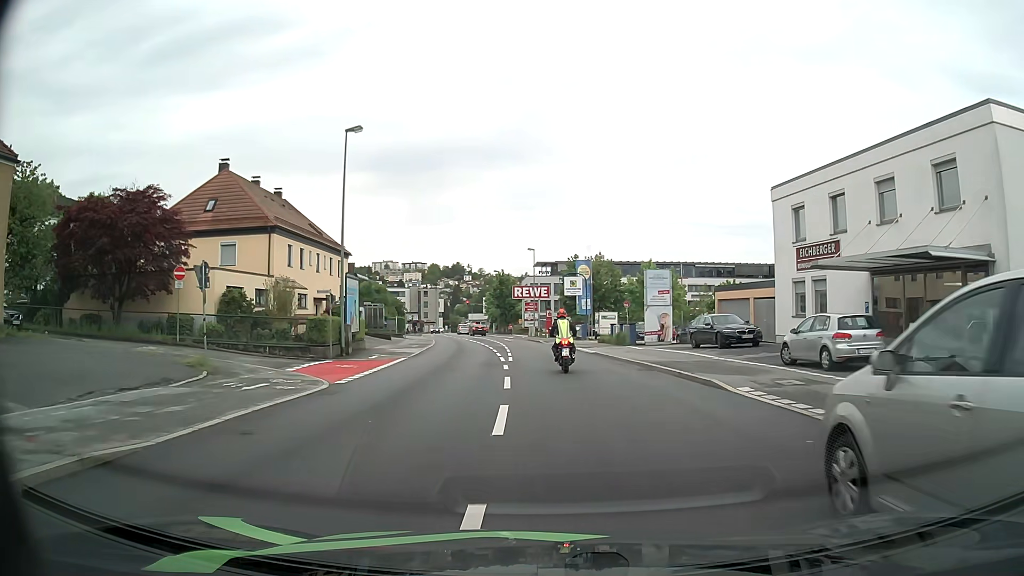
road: tertiary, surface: asphalt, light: Day
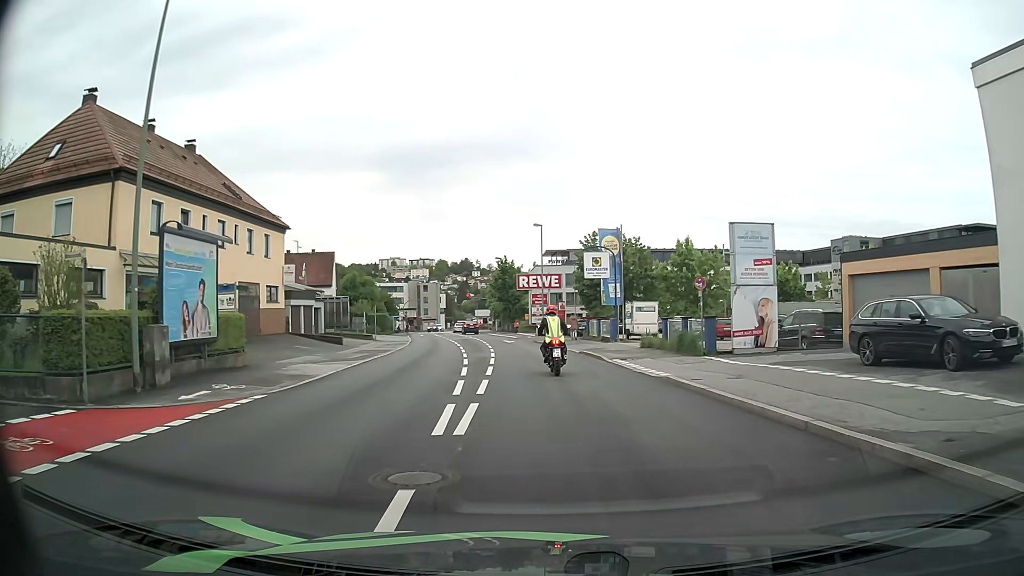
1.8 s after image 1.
(-0.1, +16.6) m; -1°
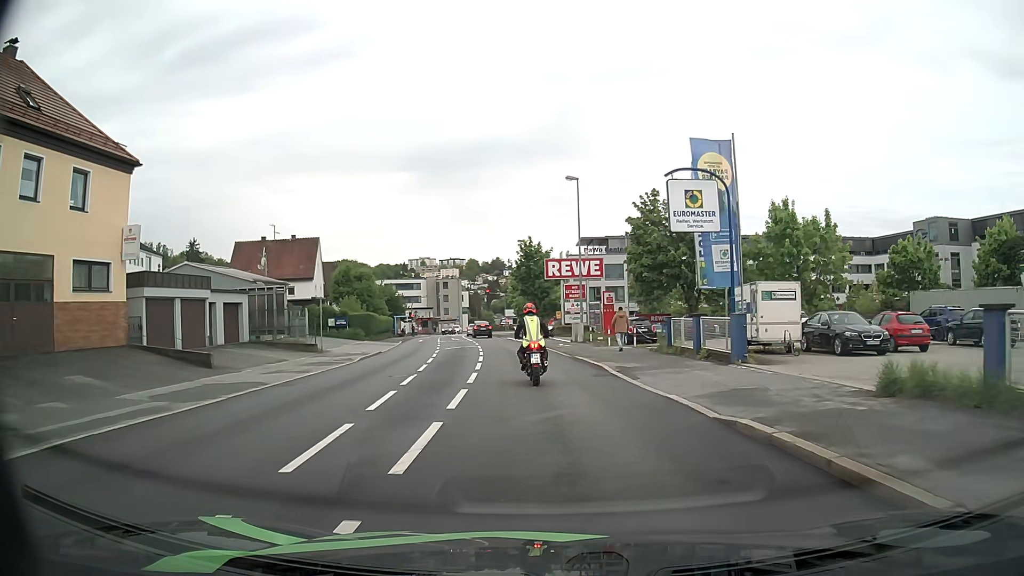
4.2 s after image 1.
(-0.5, +20.1) m; -3°
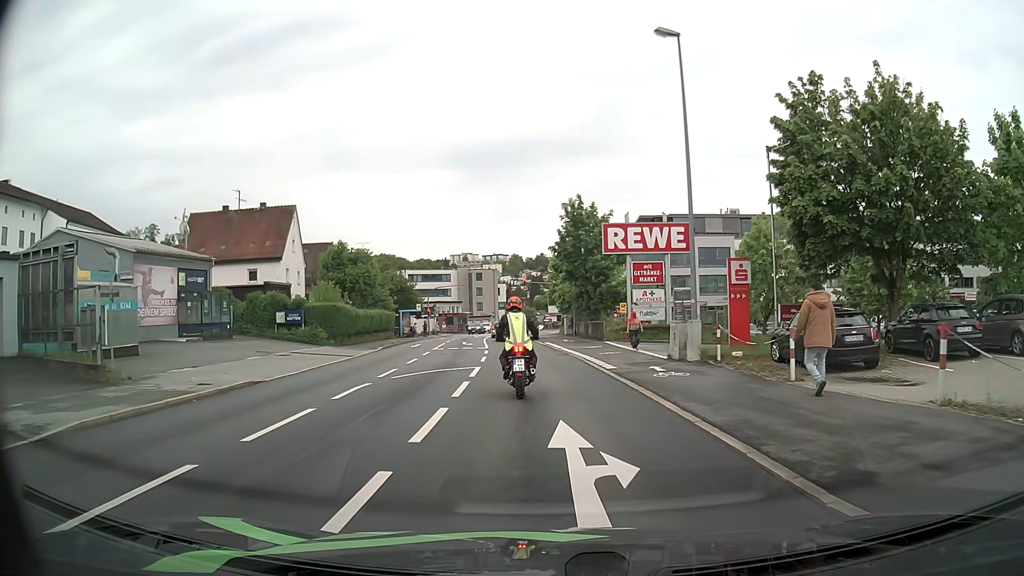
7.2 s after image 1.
(-0.8, +21.4) m; -4°
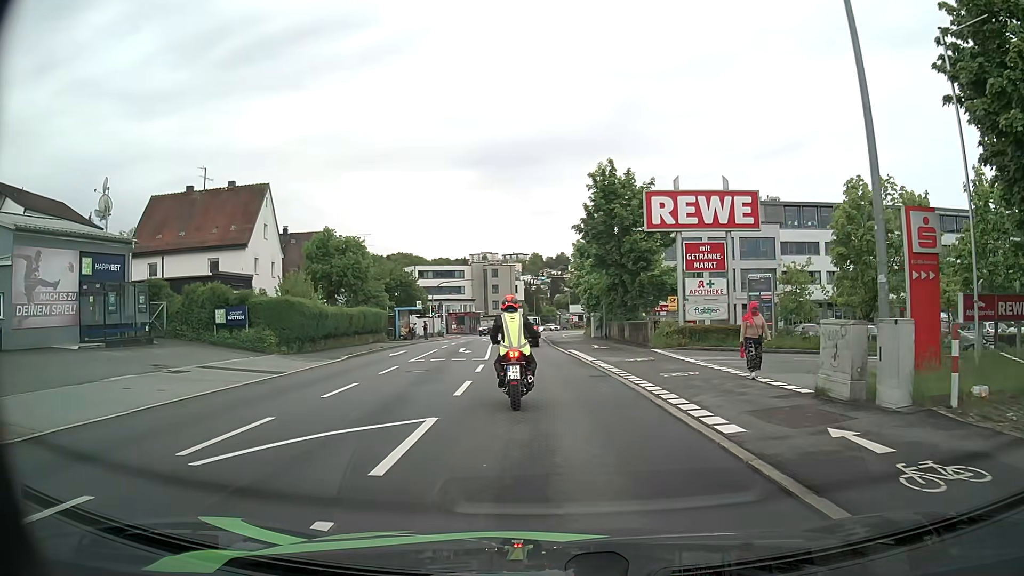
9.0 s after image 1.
(-0.2, +10.5) m; -2°
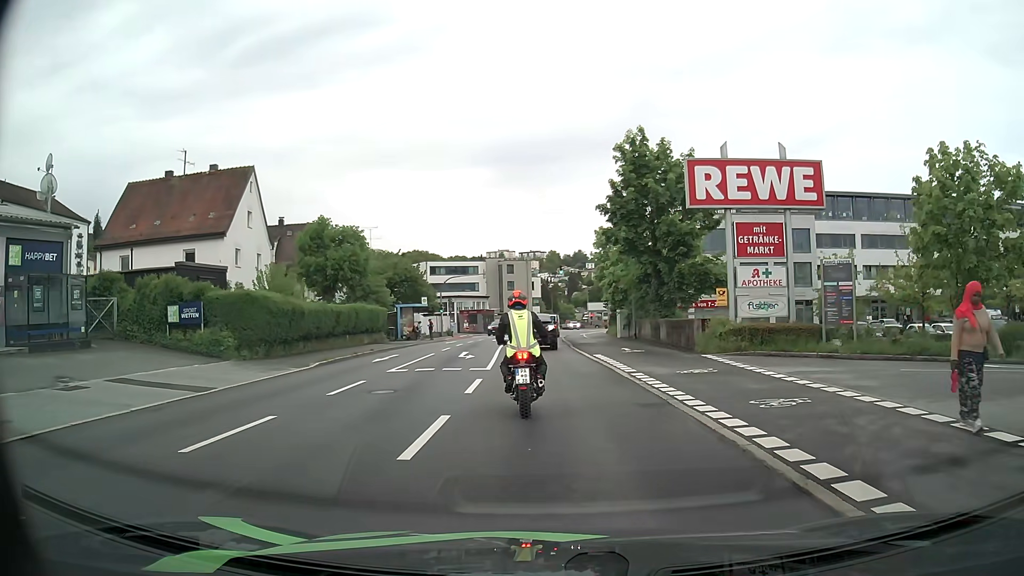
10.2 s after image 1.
(-0.1, +5.9) m; -2°
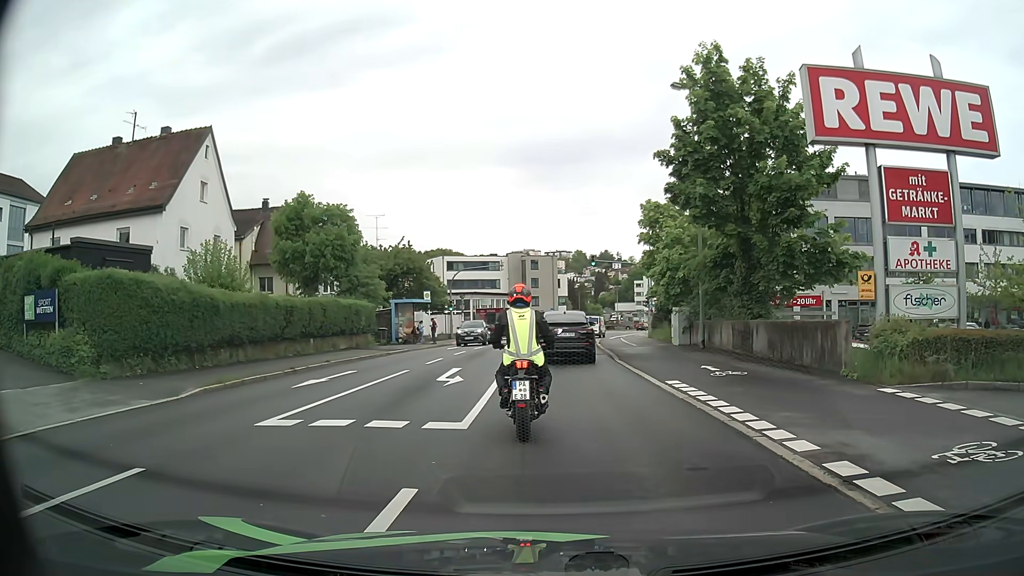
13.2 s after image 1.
(-0.1, +10.0) m; -1°
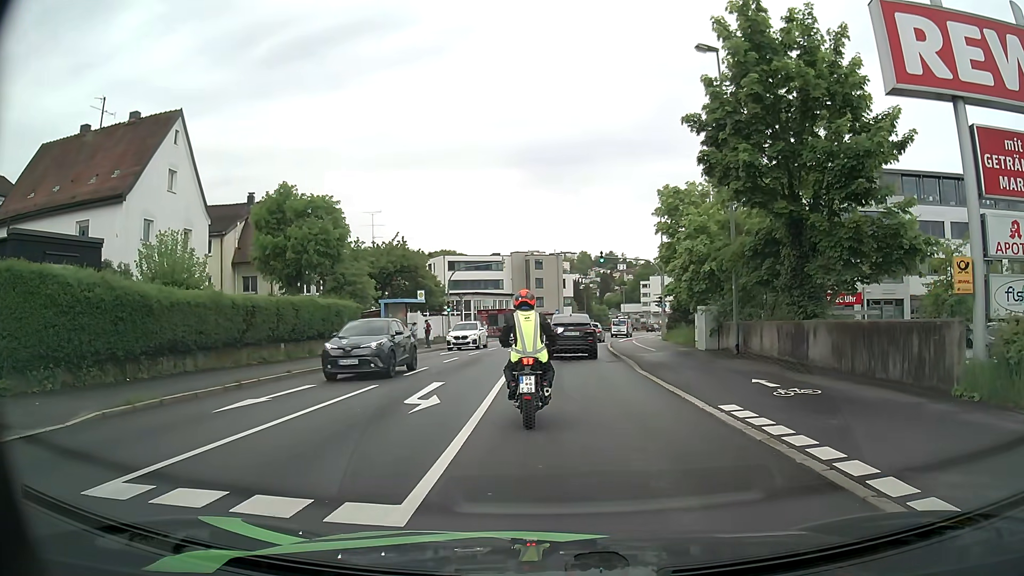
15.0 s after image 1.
(-0.1, +4.1) m; -2°
(0, +10) (0, +20) (+1, +30) (+1, +40) (+3, +50) (+4, +60) (+6, +70) (+8, +79) (+11, +89) (+14, +98) m
